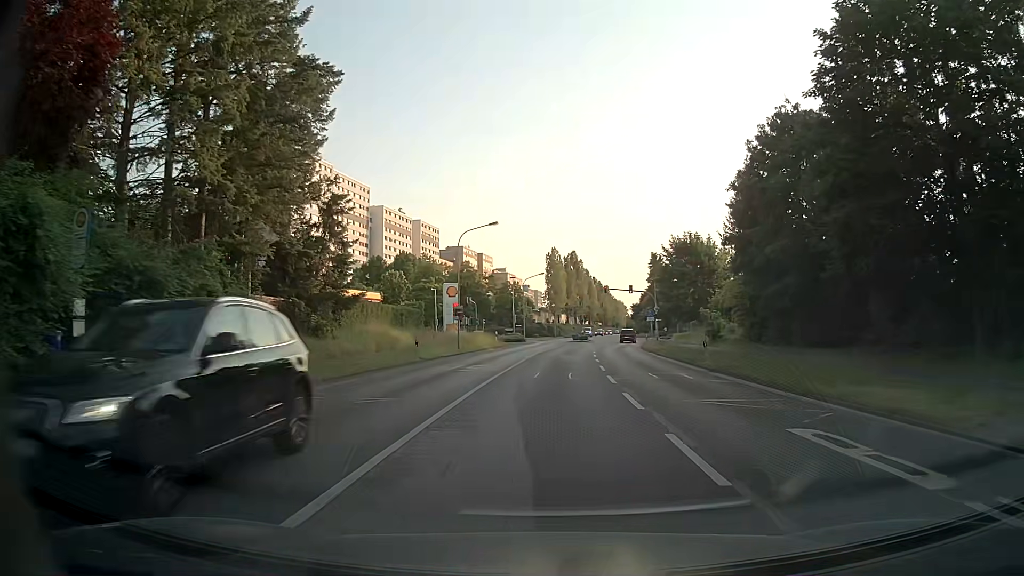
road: secondary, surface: asphalt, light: Day
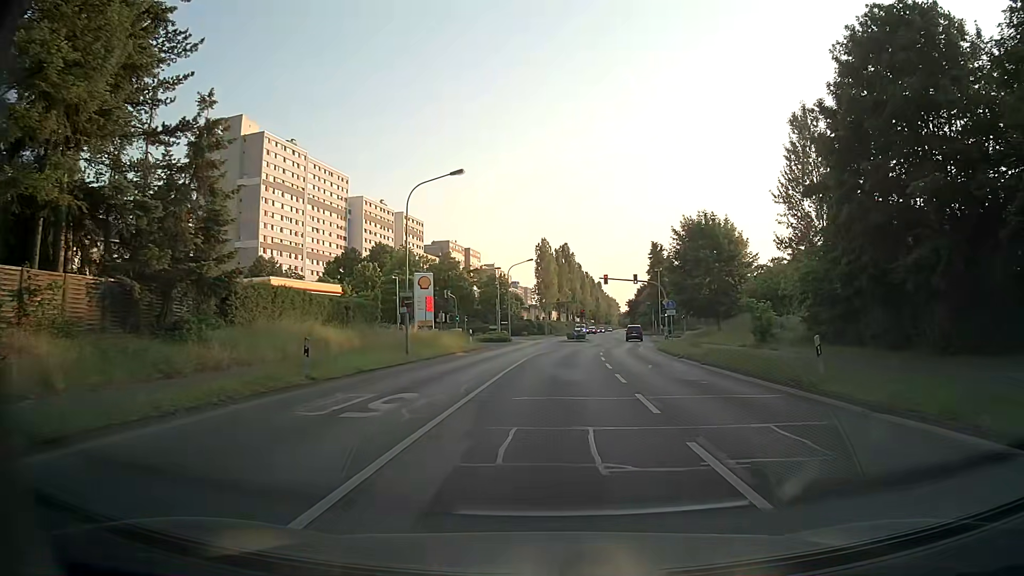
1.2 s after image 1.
(0.0, +12.9) m; 0°
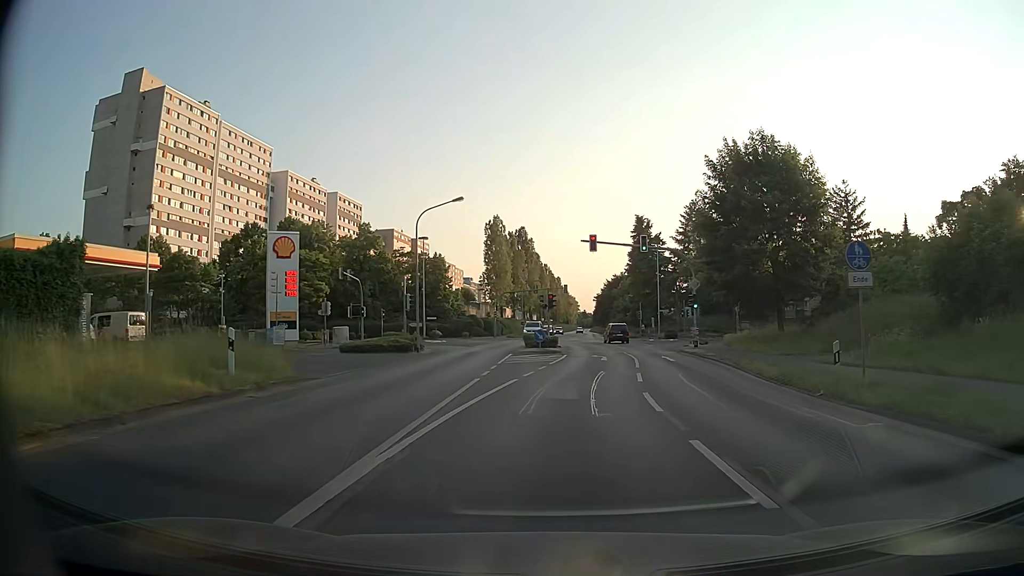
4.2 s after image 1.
(+0.9, +29.9) m; +4°
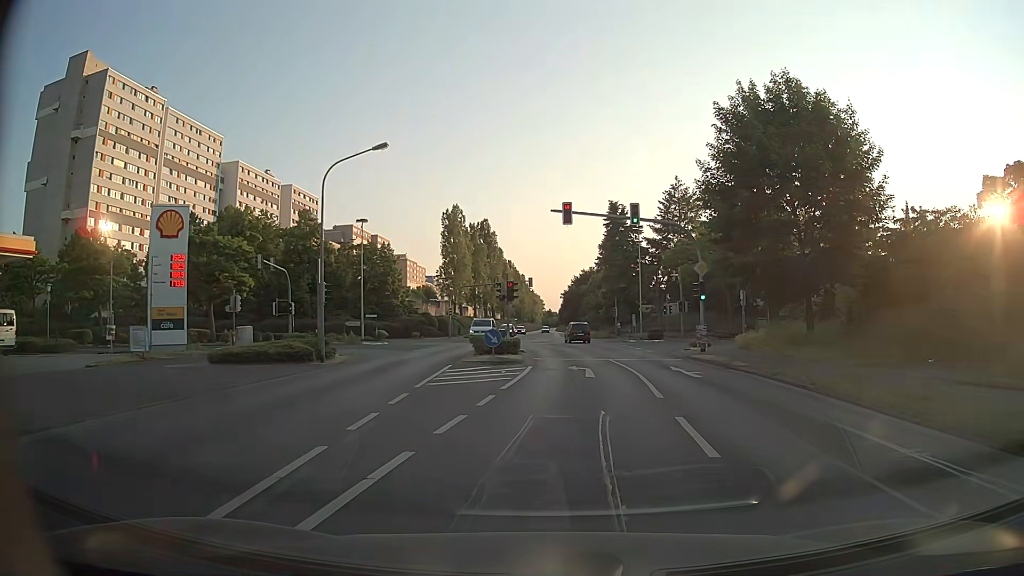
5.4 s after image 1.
(+0.3, +10.2) m; +3°
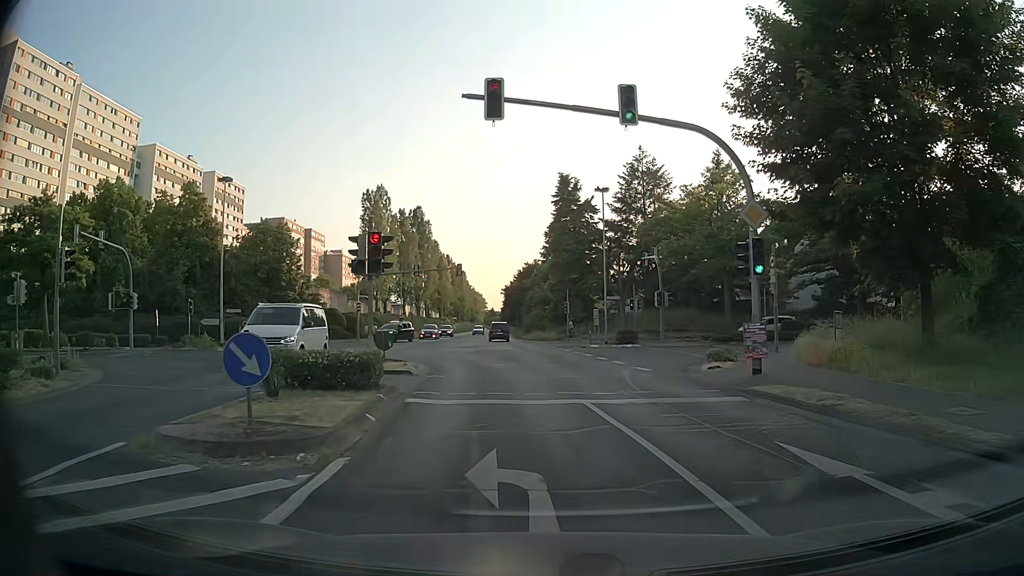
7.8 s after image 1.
(+0.8, +15.2) m; +5°
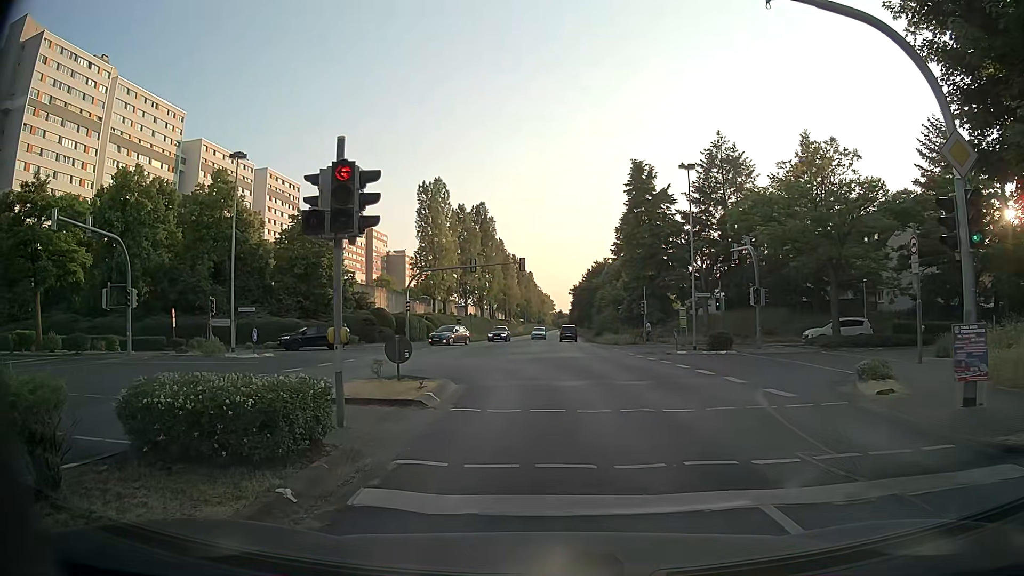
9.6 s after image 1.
(-0.2, +6.3) m; -7°
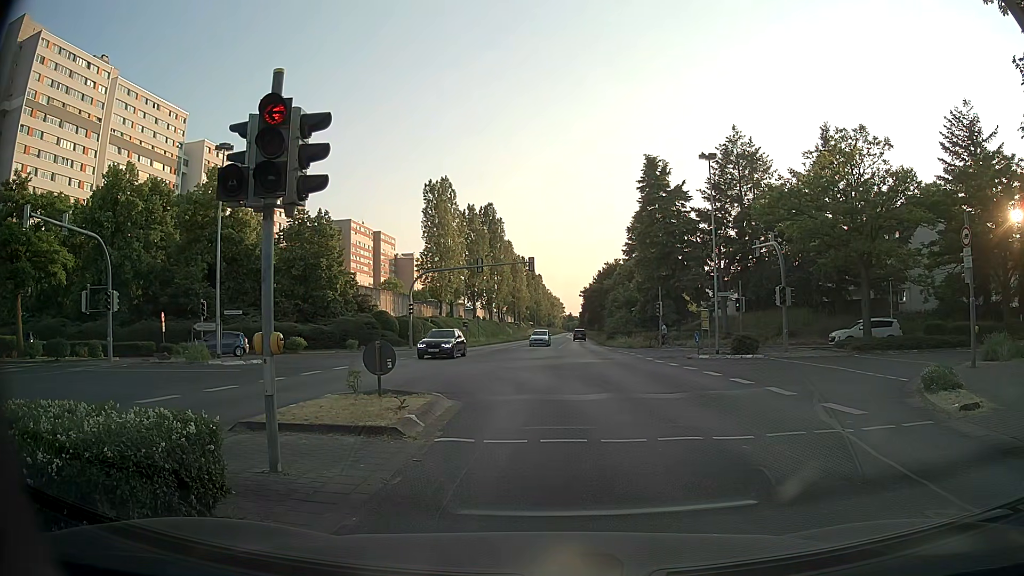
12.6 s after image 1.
(0.0, +2.4) m; +1°
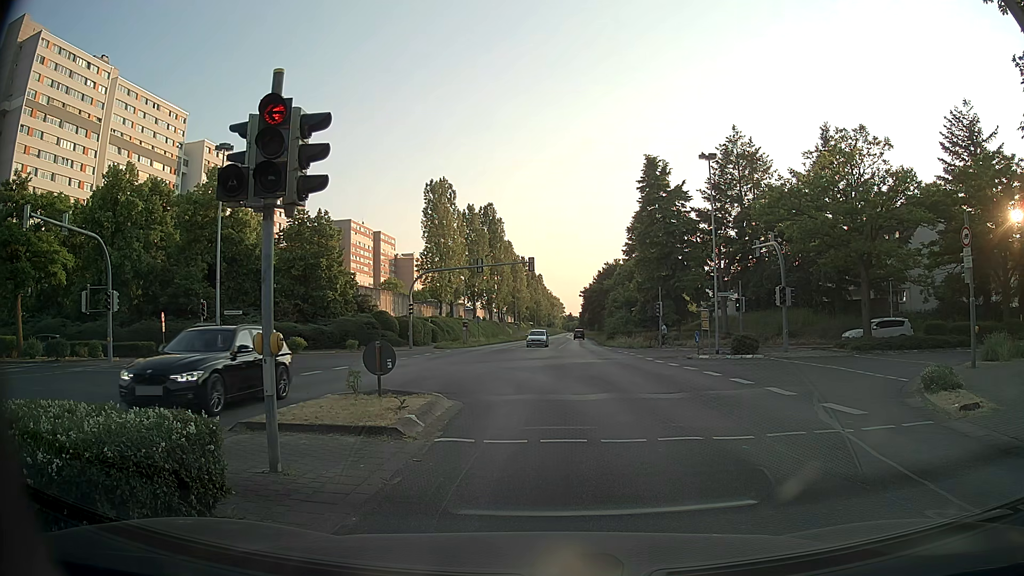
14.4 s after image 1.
(0.0, 0.0) m; 0°
(0, +10) (-1, +20) (-5, +29) (-13, +34) (-23, +35) (-33, +32) (-42, +29) (-52, +25) (-61, +22) (-71, +19) m
